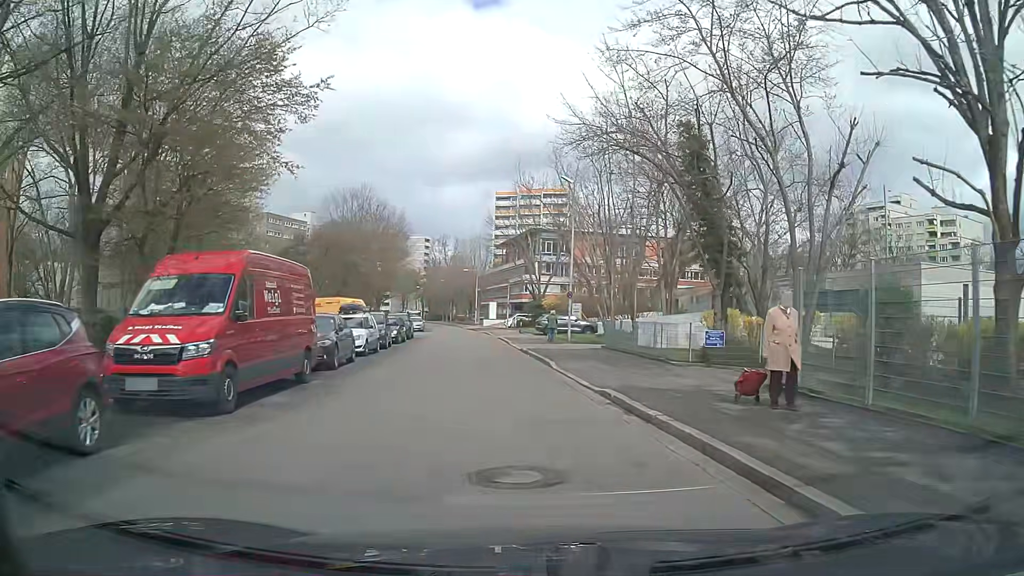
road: residential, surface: asphalt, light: Day
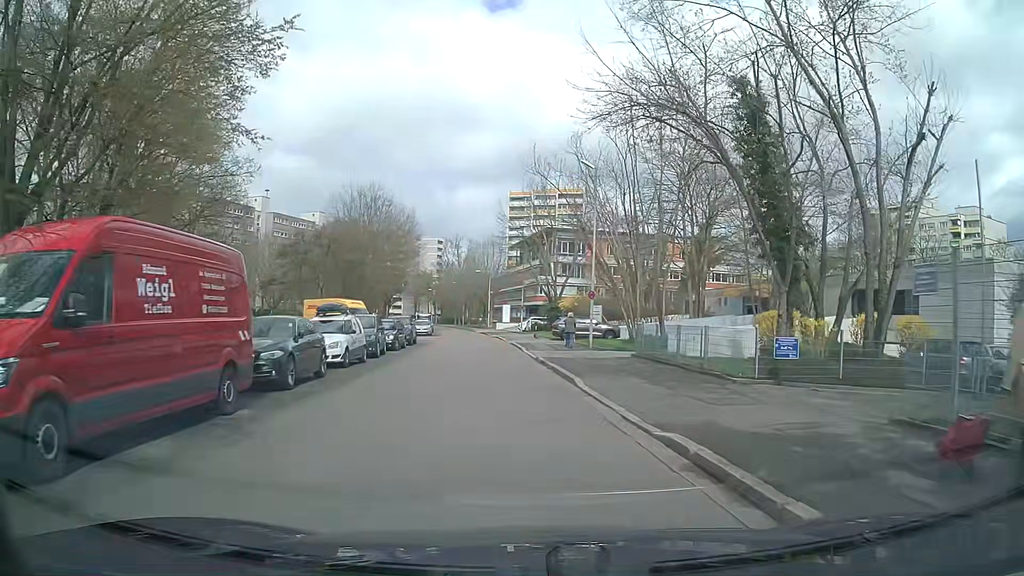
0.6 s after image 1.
(-0.1, +4.6) m; -1°
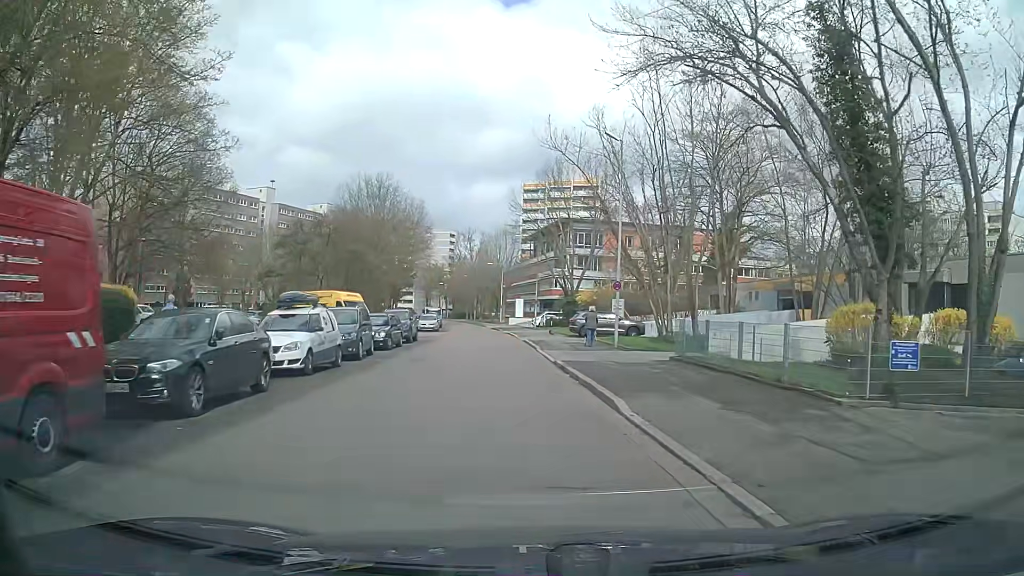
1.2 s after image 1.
(0.0, +4.6) m; -1°
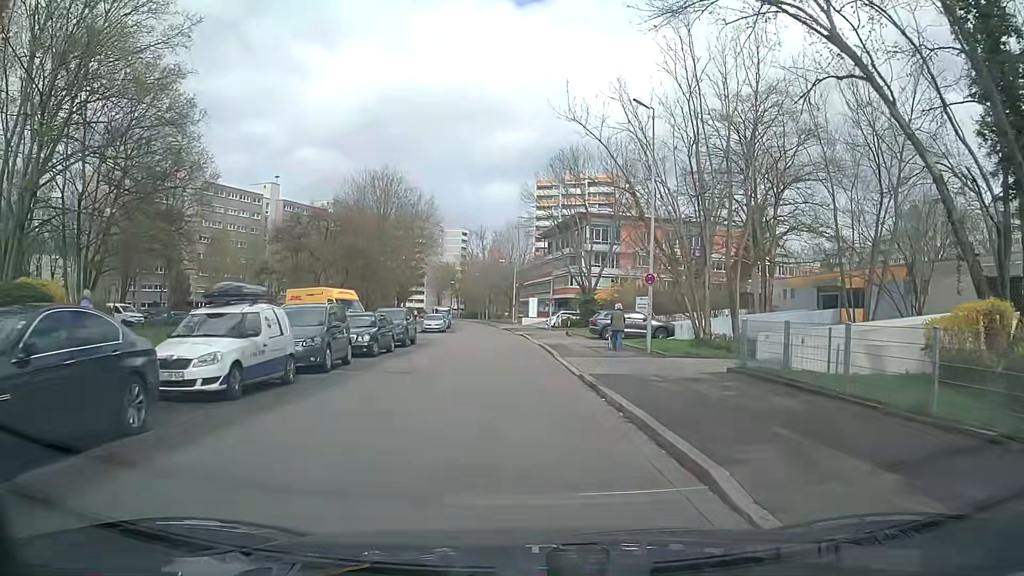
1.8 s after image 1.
(-0.1, +4.7) m; -2°
